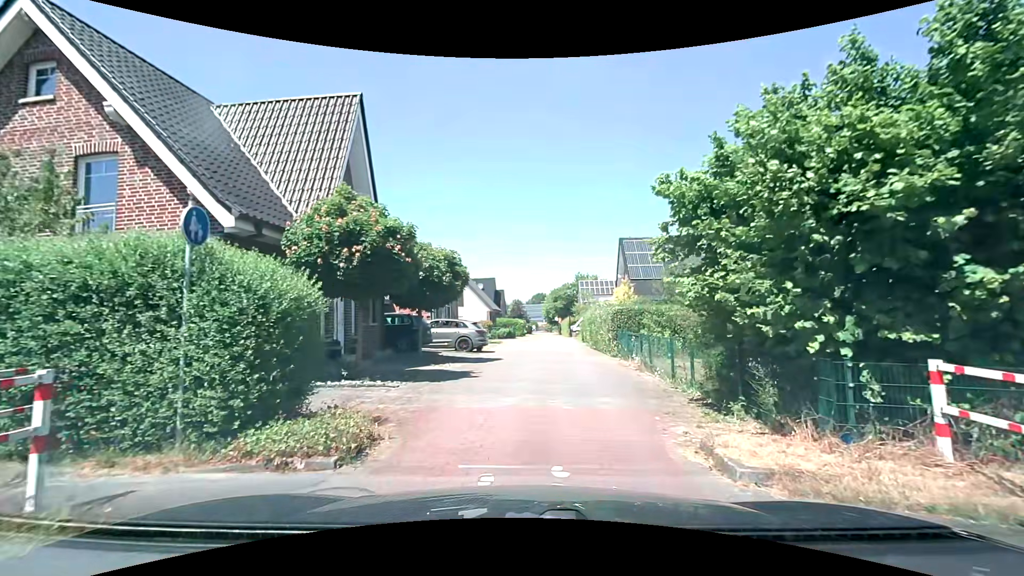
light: Day
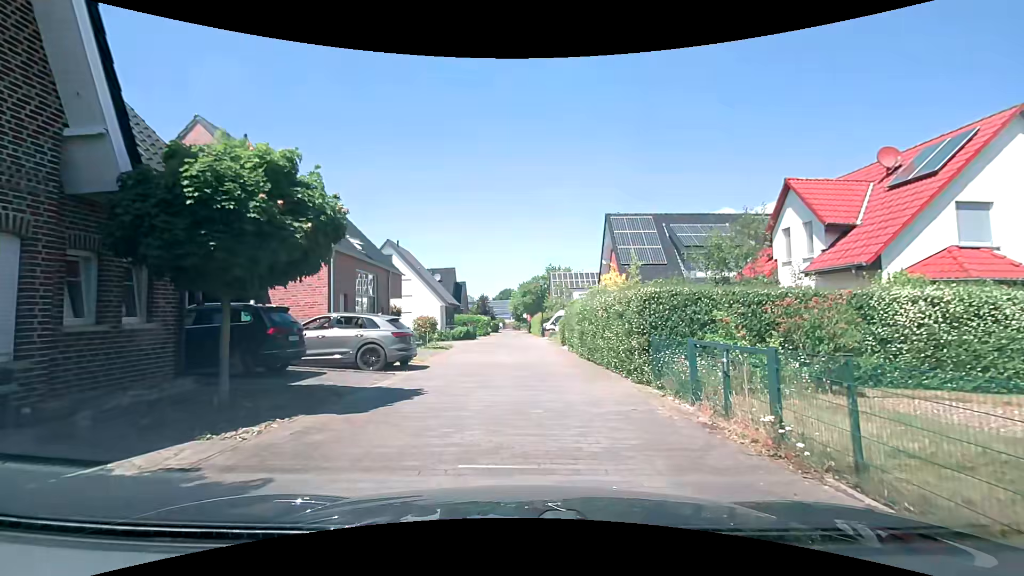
(+0.1, +10.1) m; +3°
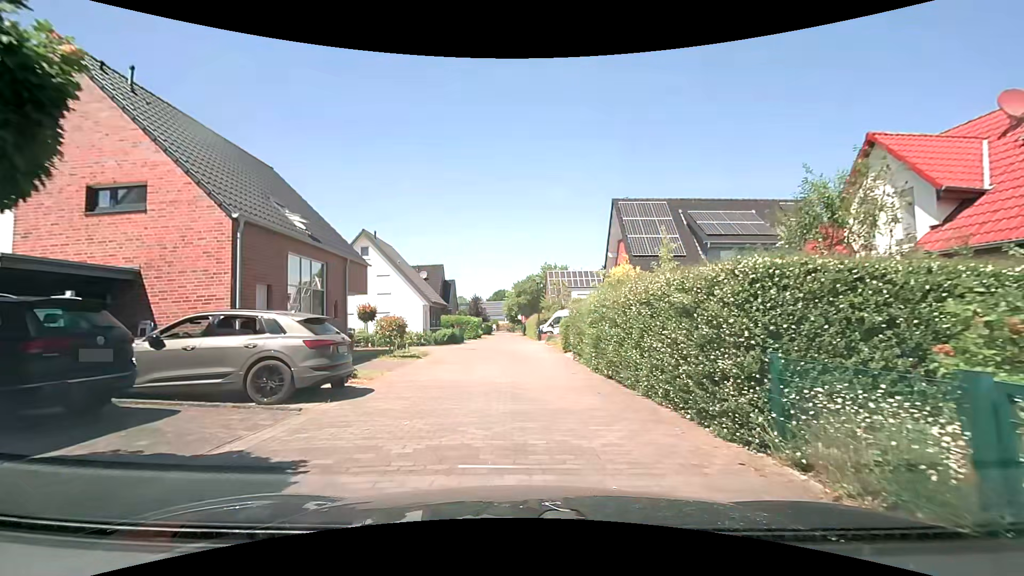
(0.0, +5.3) m; -1°
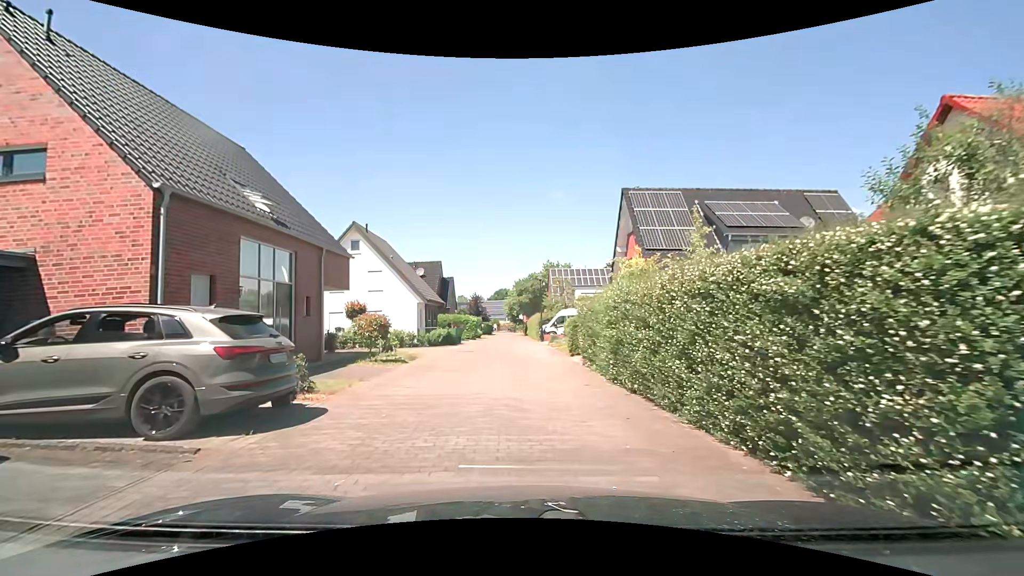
(0.0, +2.6) m; 0°
